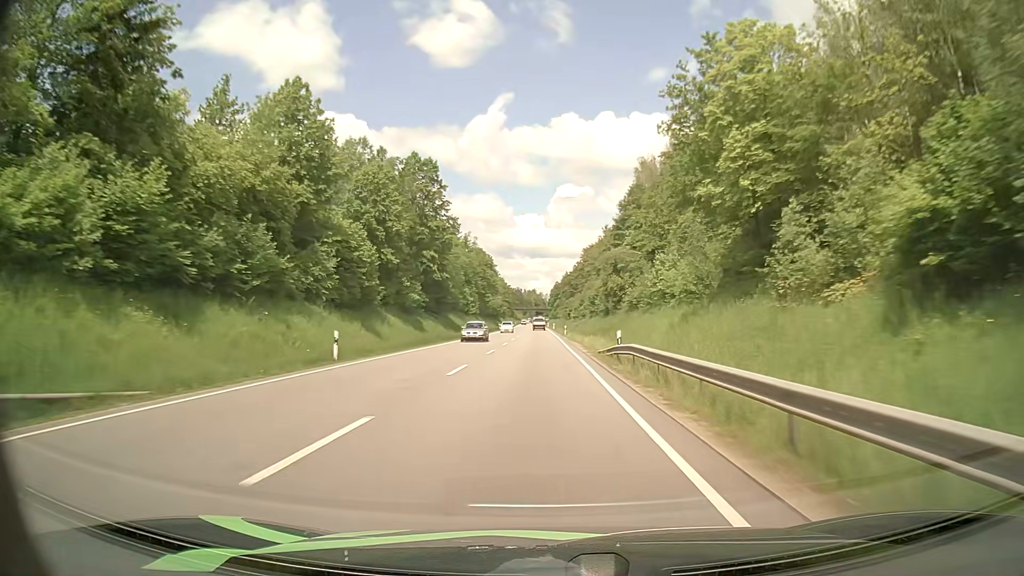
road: primary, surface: asphalt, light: Day
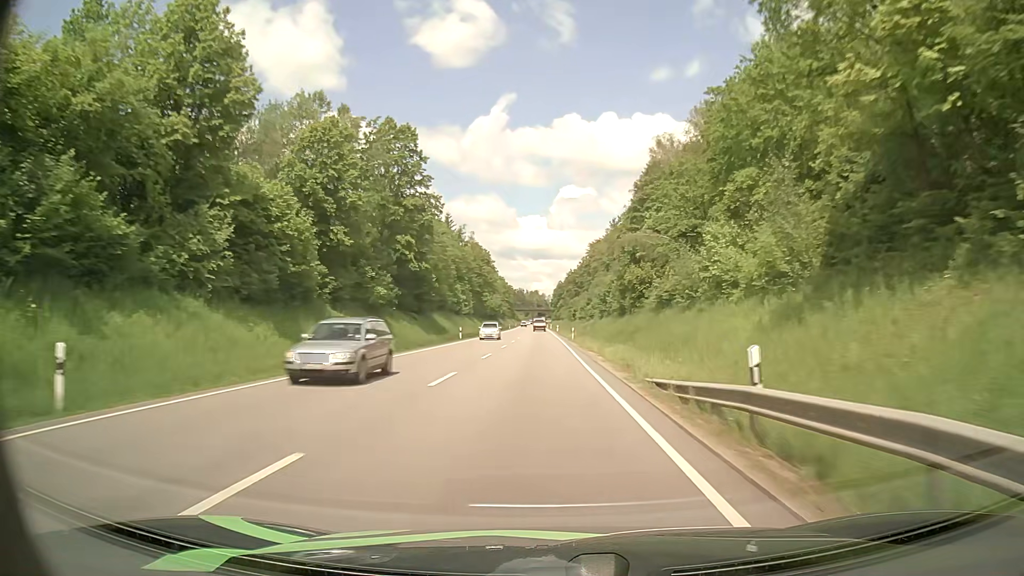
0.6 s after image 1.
(0.0, +14.8) m; 0°
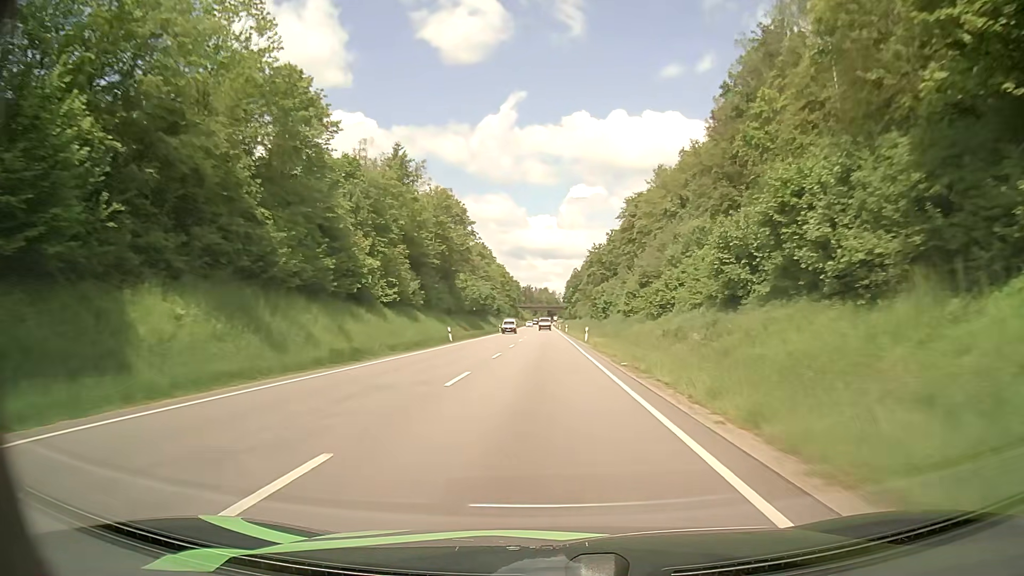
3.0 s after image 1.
(-0.5, +60.0) m; -1°
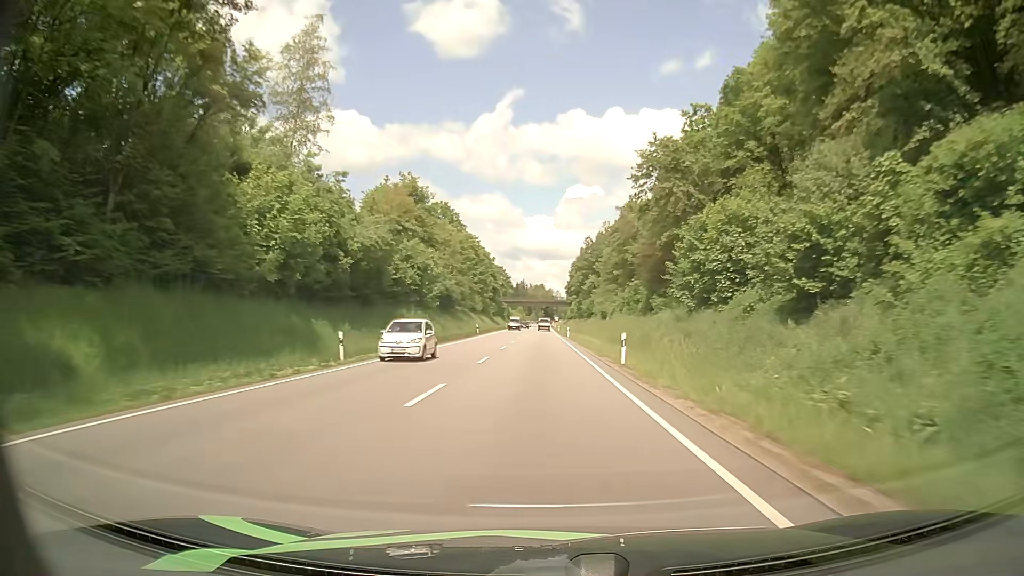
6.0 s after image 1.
(+0.3, +75.7) m; 0°
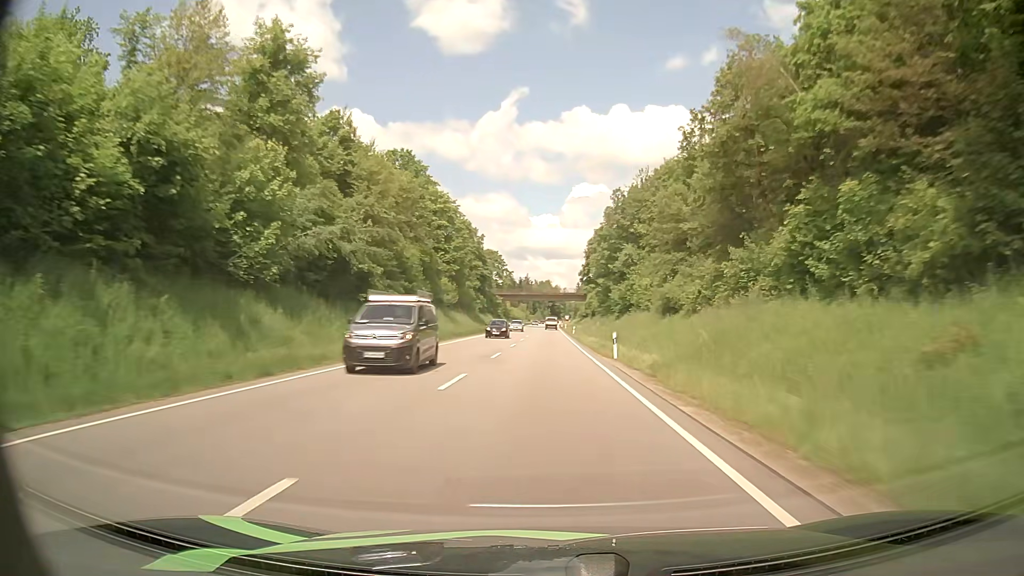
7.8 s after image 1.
(-0.2, +45.4) m; 0°
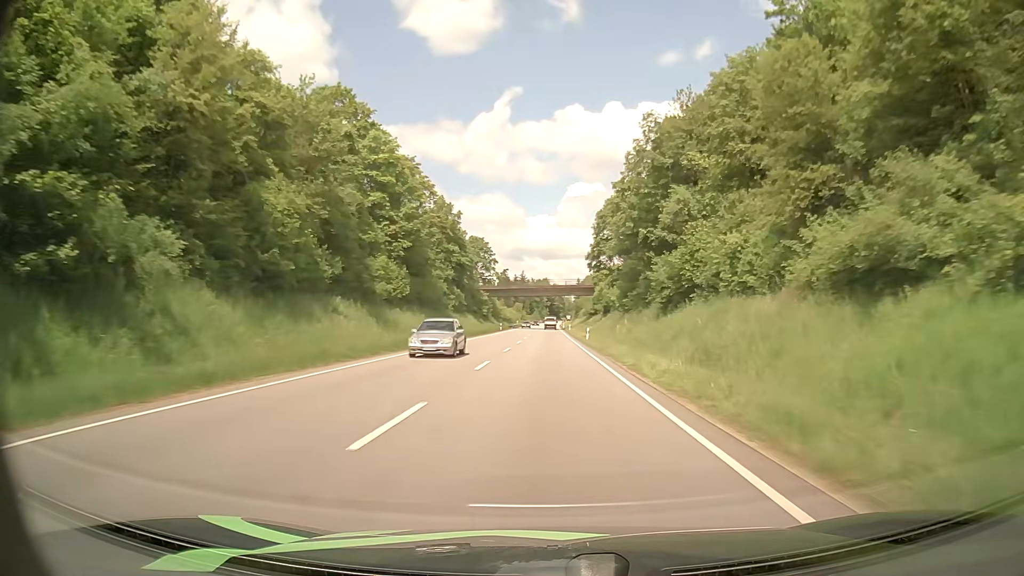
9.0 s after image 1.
(0.0, +30.4) m; 0°
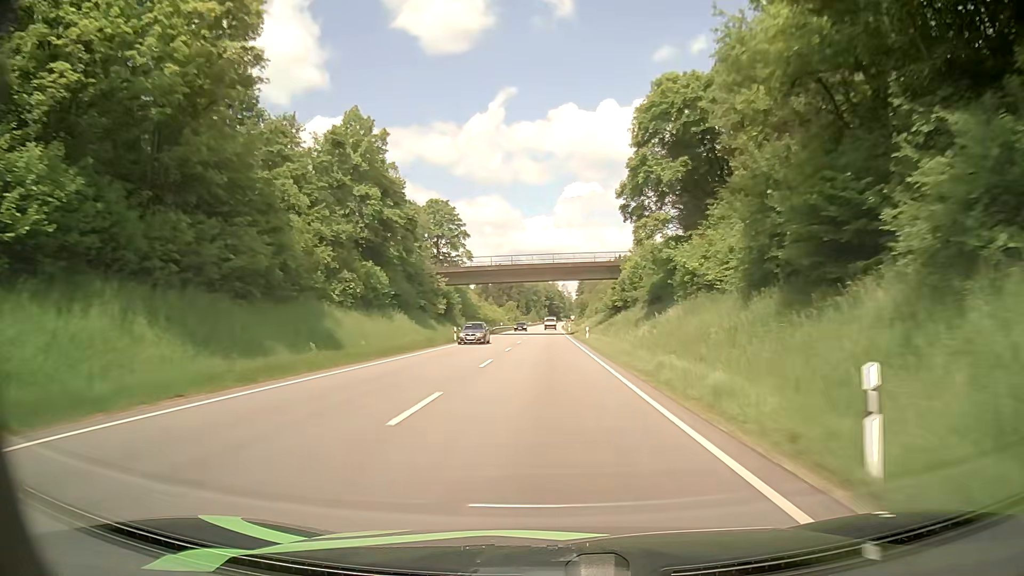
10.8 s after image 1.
(+0.3, +46.2) m; 0°
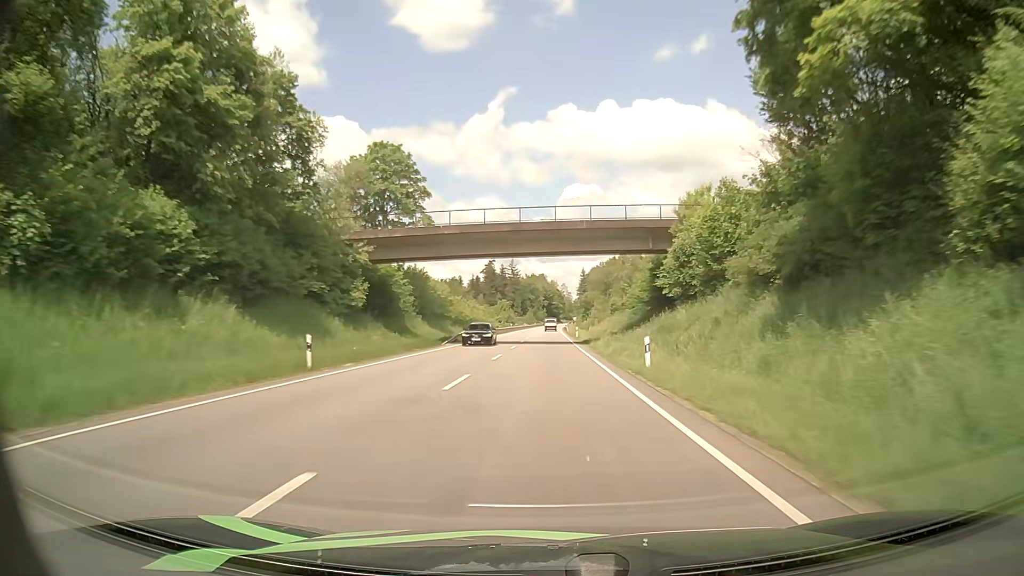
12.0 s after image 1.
(-0.1, +31.0) m; 0°
(0, +10) (0, +20) (0, +30) (0, +40) (0, +50) (0, +60) (0, +70) (0, +80) (0, +90) (0, +100) m
